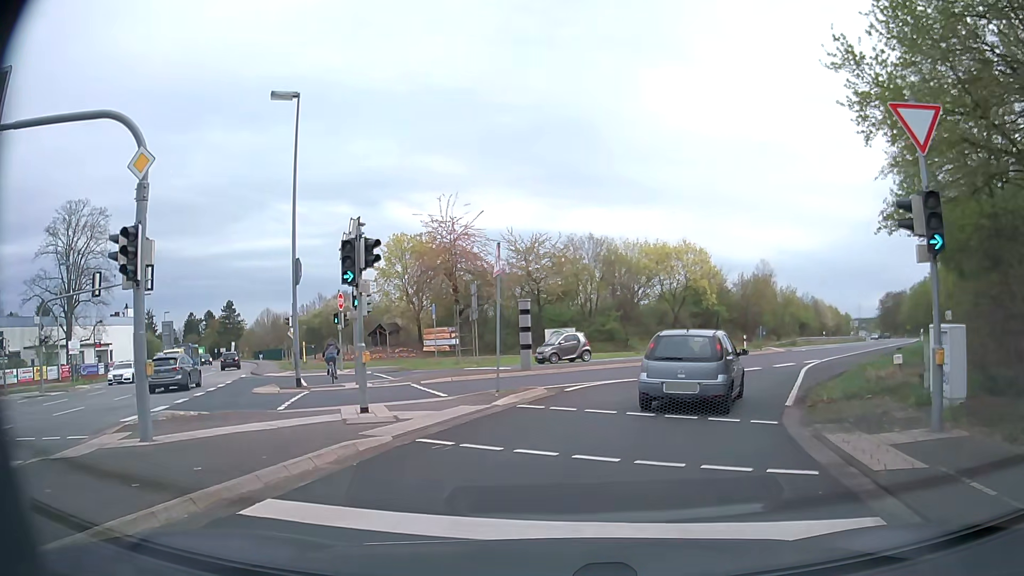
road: secondary_link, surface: asphalt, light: Day
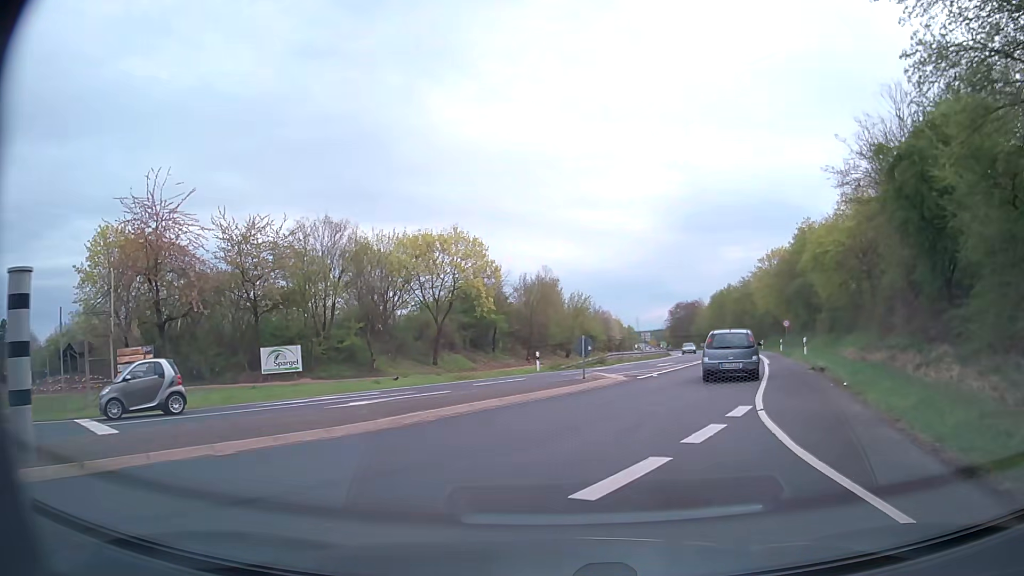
(+3.1, +16.3) m; +20°
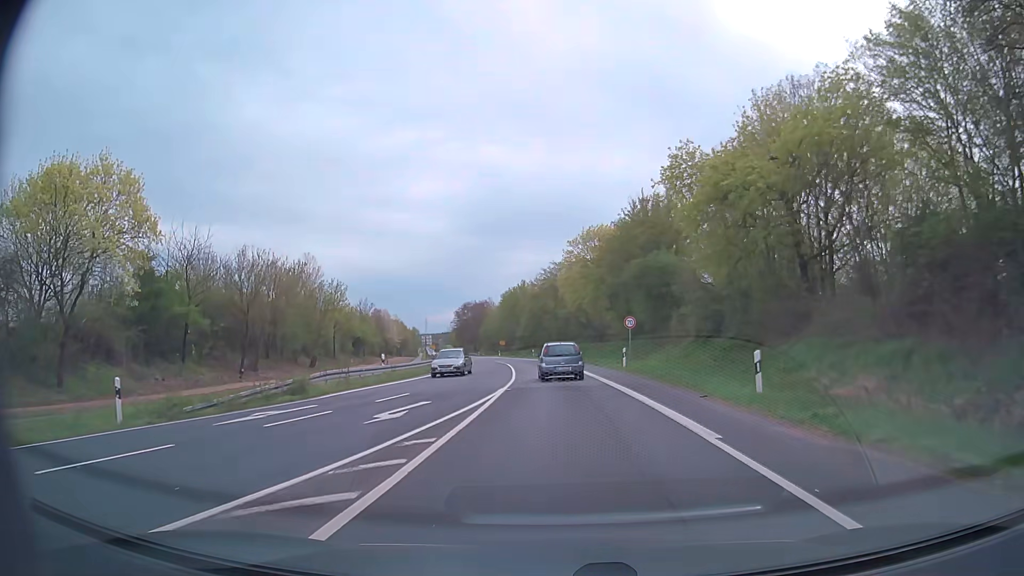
(+4.2, +21.5) m; +18°
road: secondary
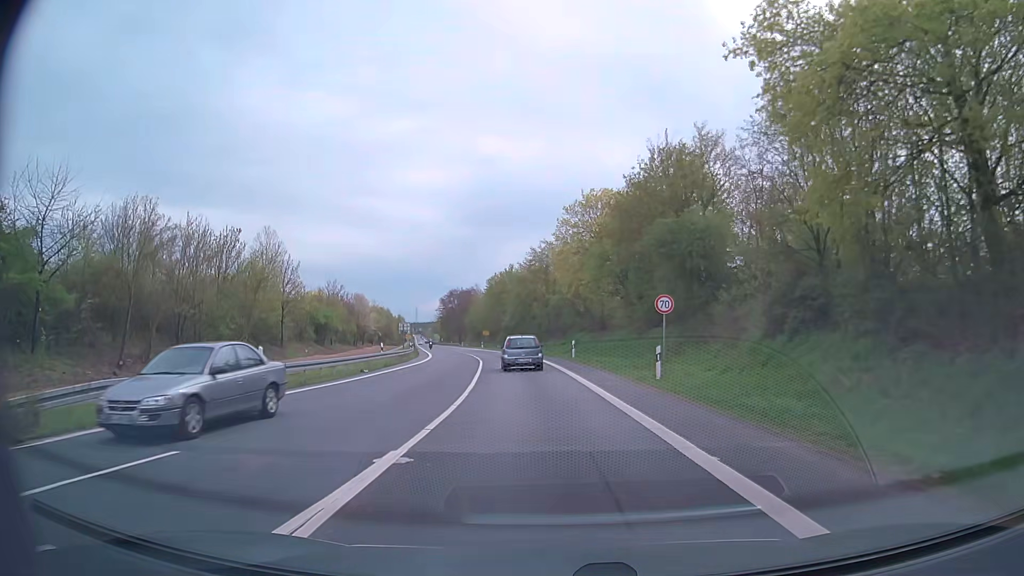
(+0.2, +13.8) m; +2°
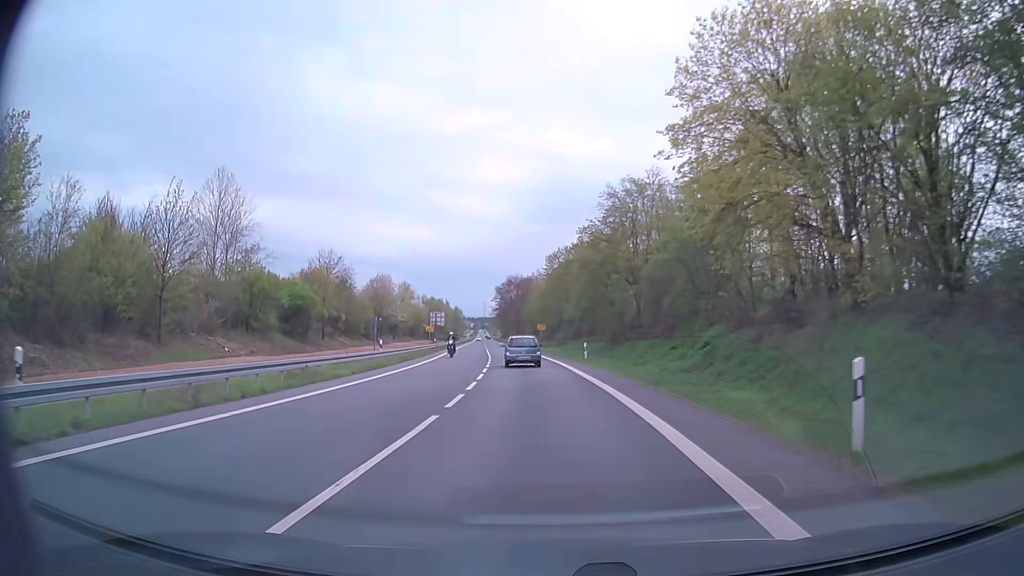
(-1.5, +33.0) m; -6°
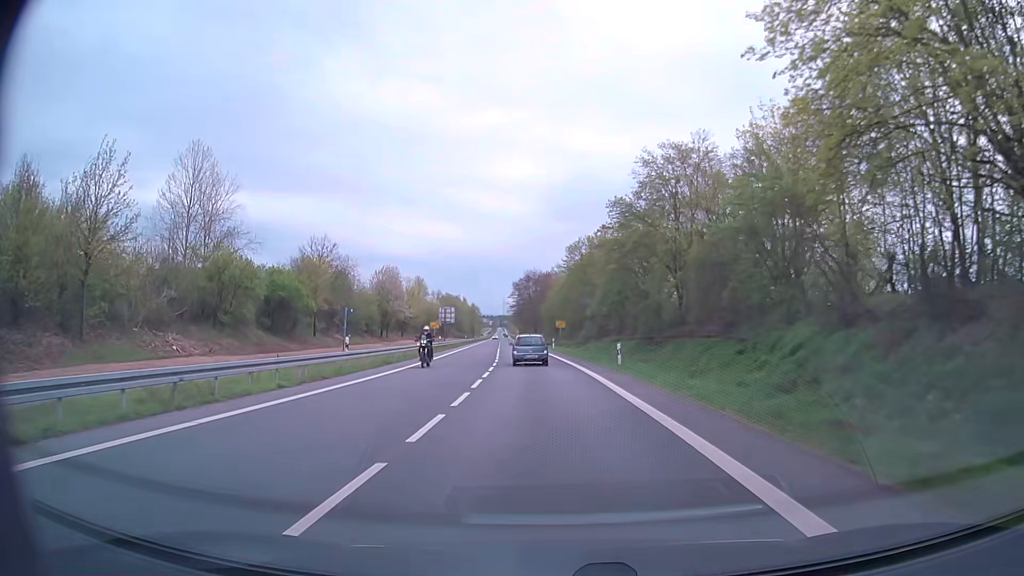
(-0.1, +9.3) m; -1°
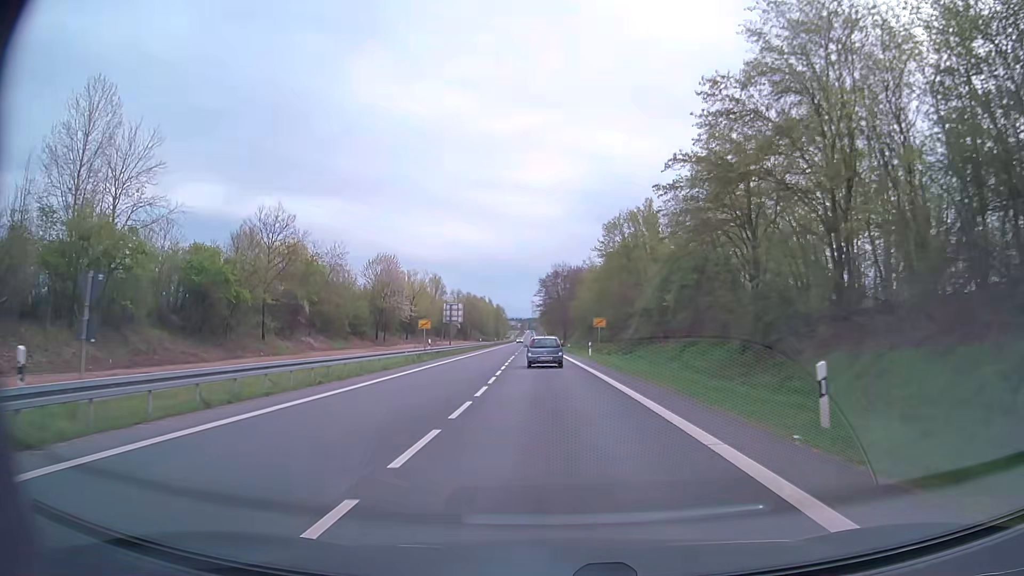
(-0.4, +19.9) m; -2°
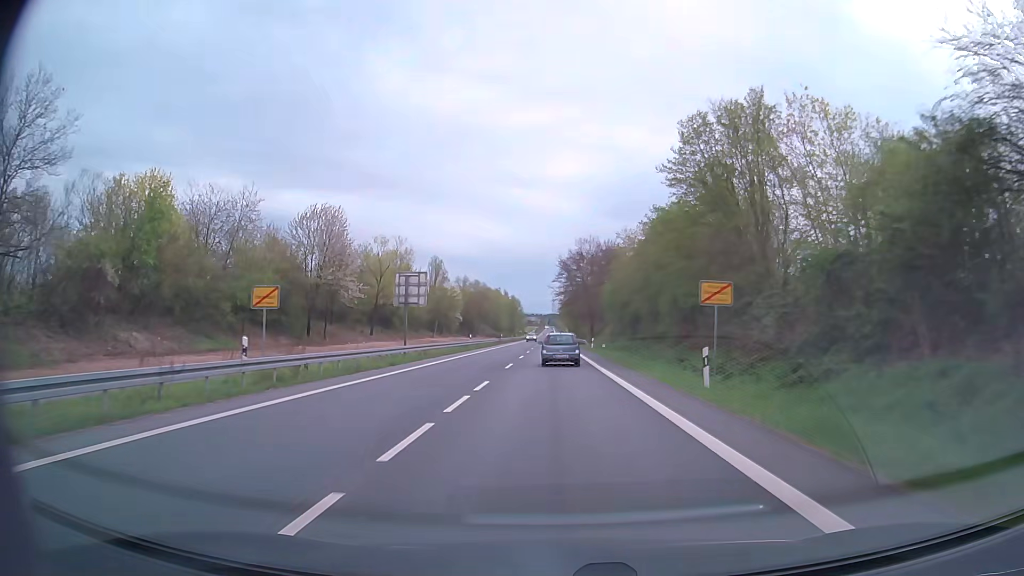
(-0.6, +31.9) m; -2°
(0, +10) (0, +20) (0, +30) (0, +40) (0, +50) (0, +60) (0, +70) (0, +80) (0, +90) (0, +100) m
